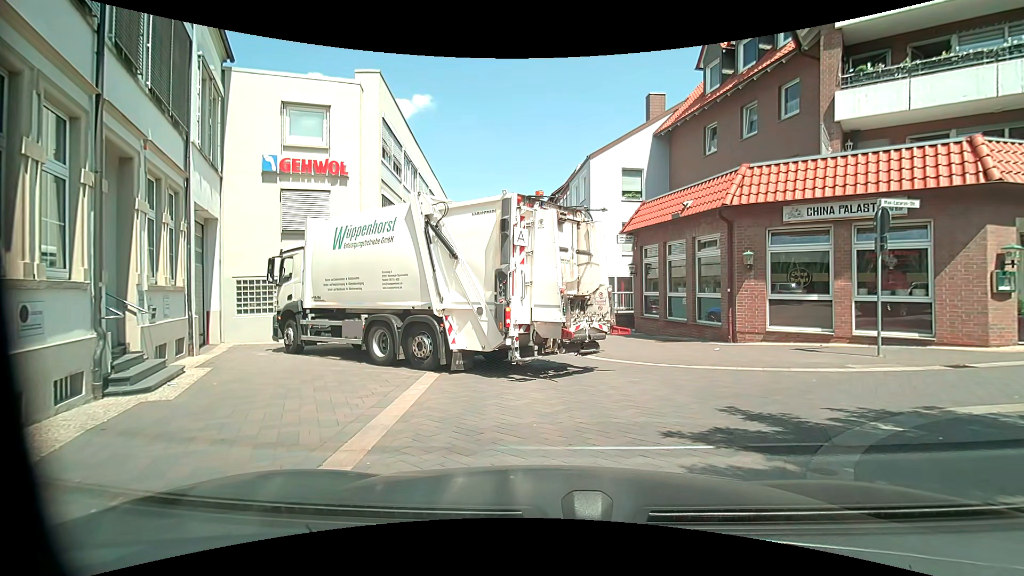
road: residential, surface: paving_stones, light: Day
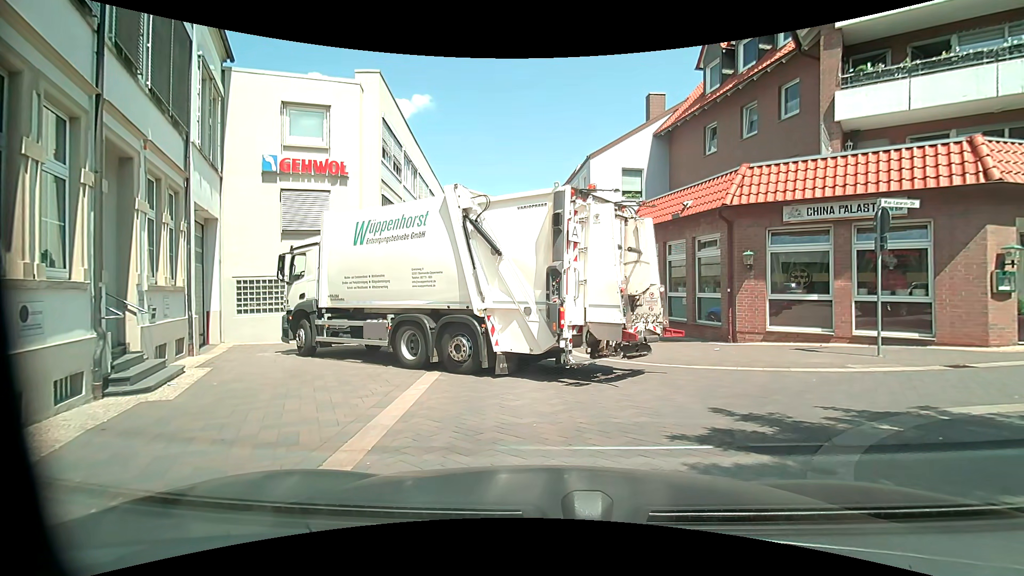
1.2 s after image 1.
(0.0, 0.0) m; 0°
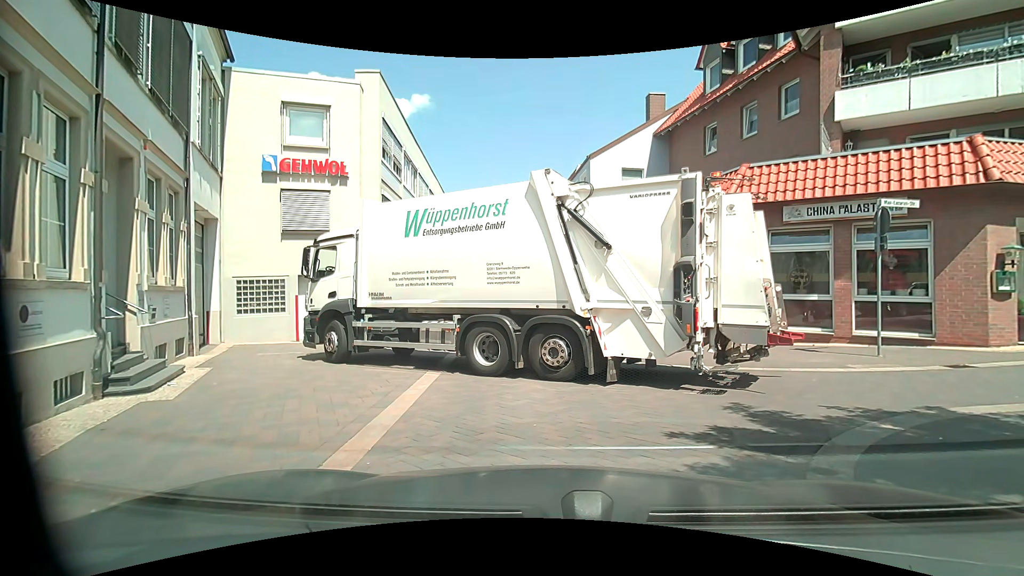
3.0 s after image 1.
(0.0, 0.0) m; 0°
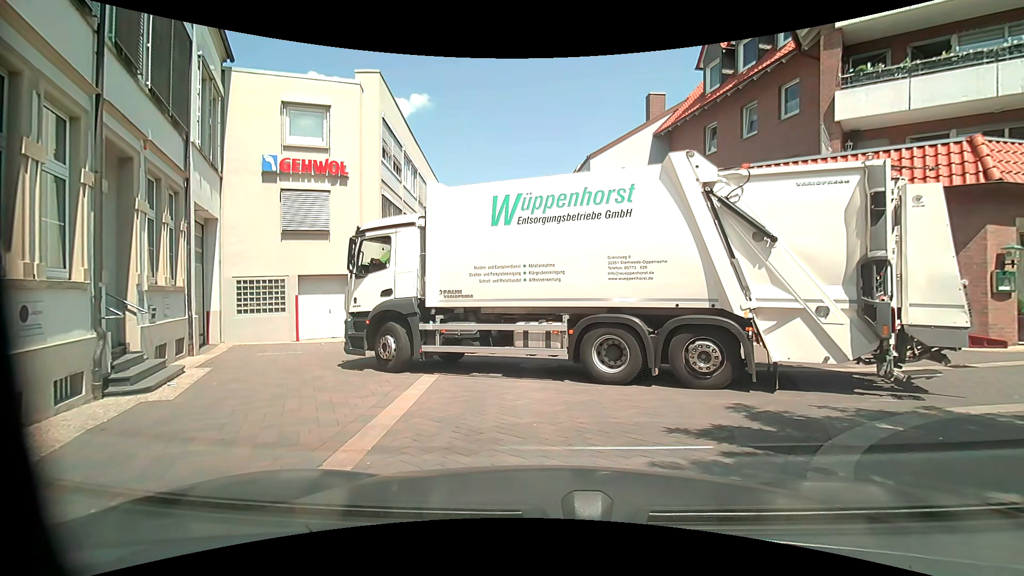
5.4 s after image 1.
(0.0, 0.0) m; 0°
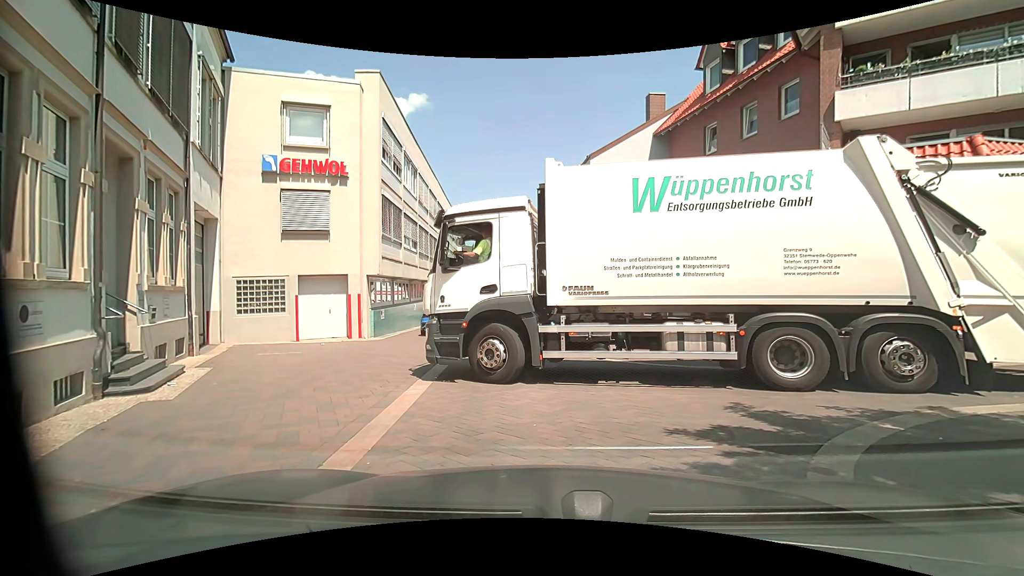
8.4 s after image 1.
(0.0, 0.0) m; 0°
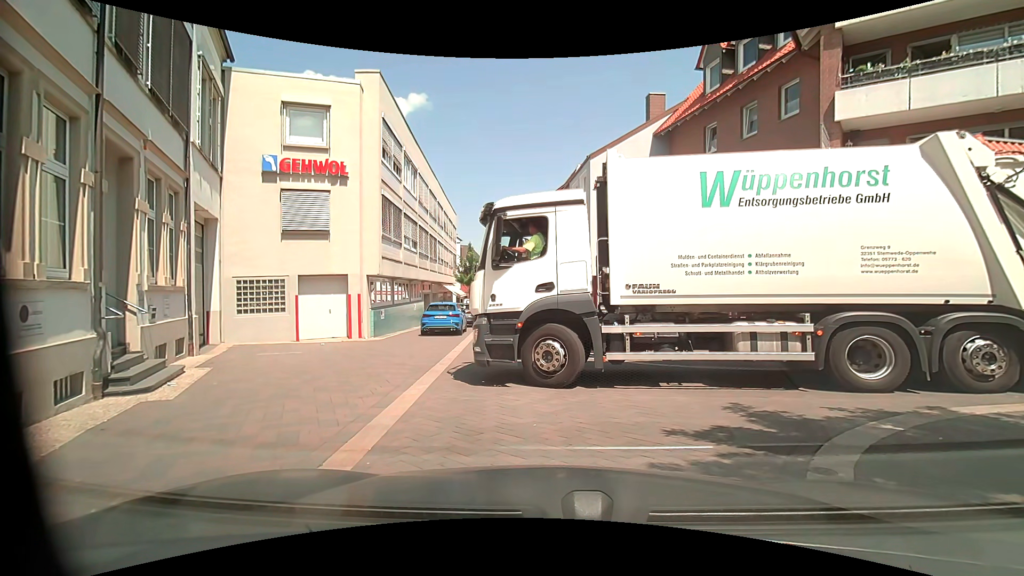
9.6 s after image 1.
(0.0, 0.0) m; 0°
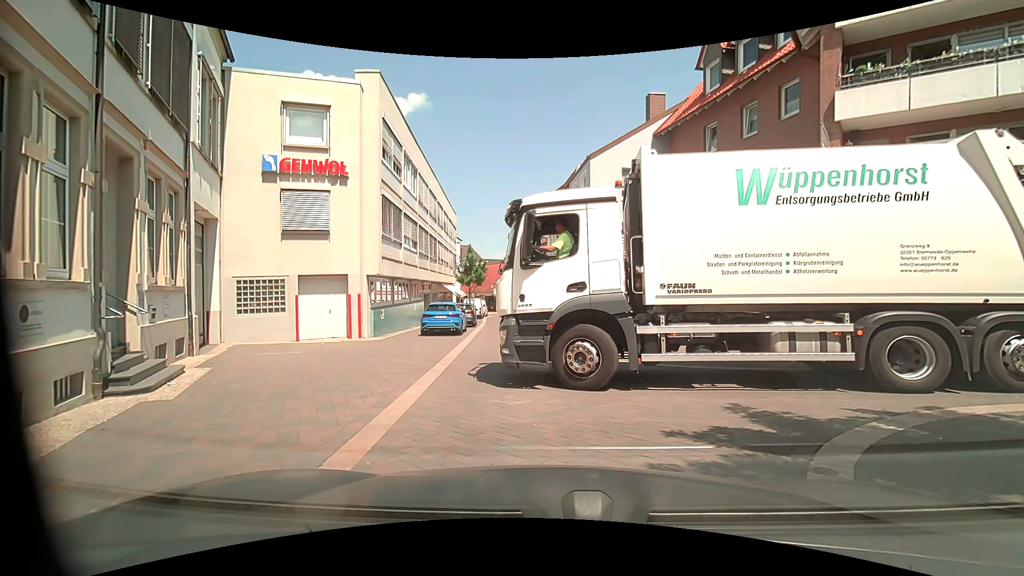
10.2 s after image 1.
(0.0, 0.0) m; 0°
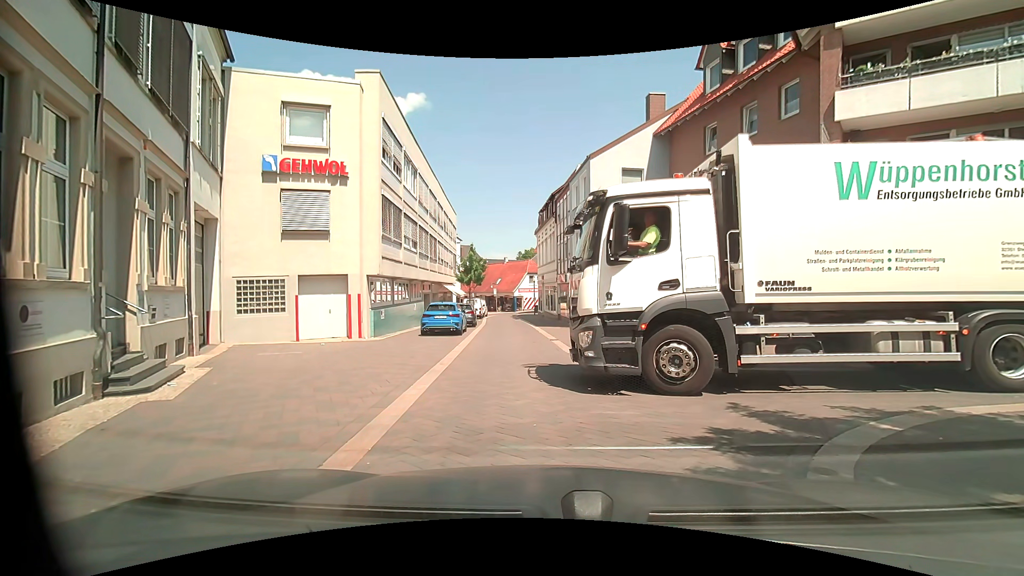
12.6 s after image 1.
(0.0, 0.0) m; 0°
